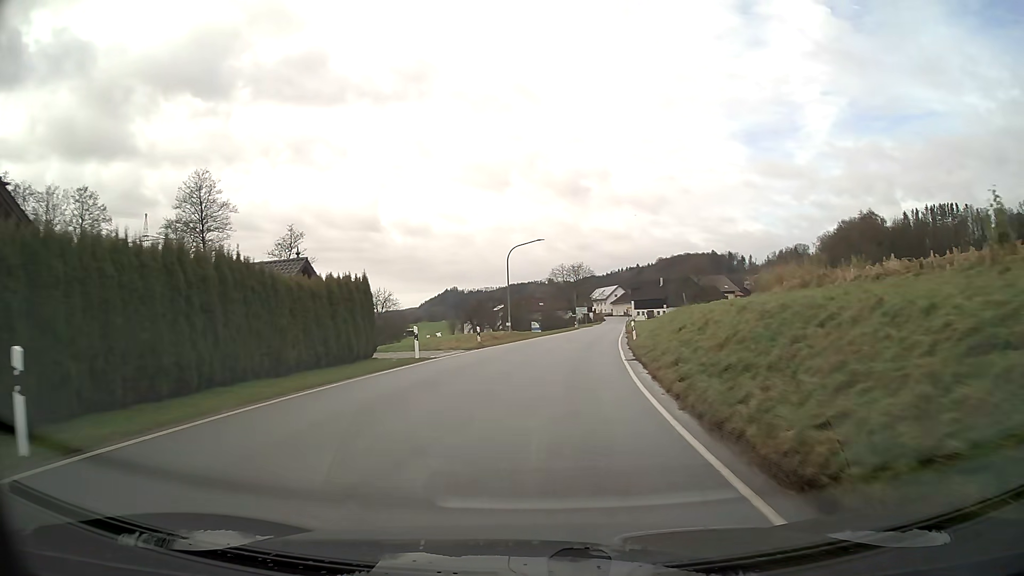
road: secondary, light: Day
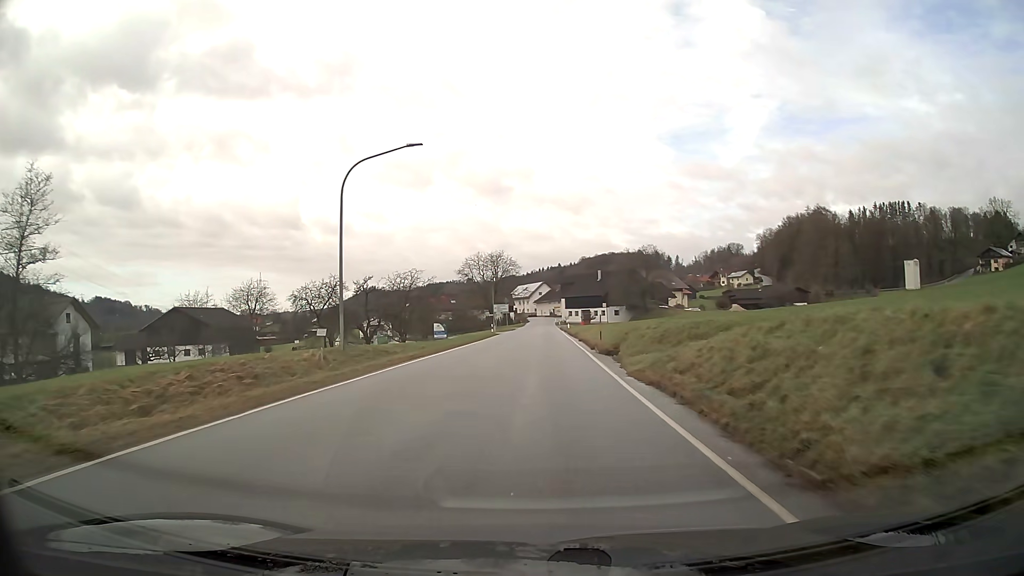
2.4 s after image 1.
(+1.8, +29.5) m; +6°
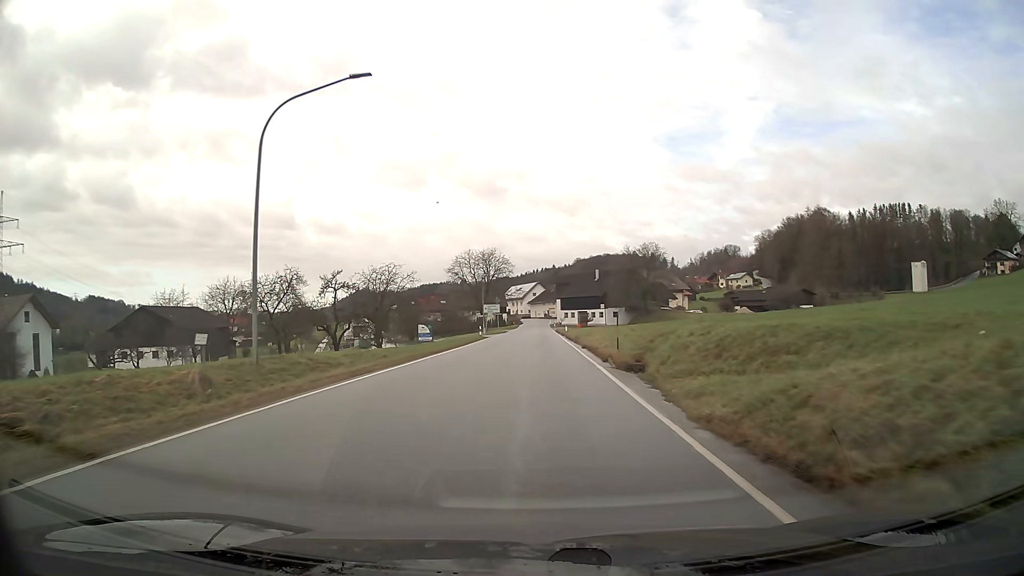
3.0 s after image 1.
(0.0, +7.3) m; +1°
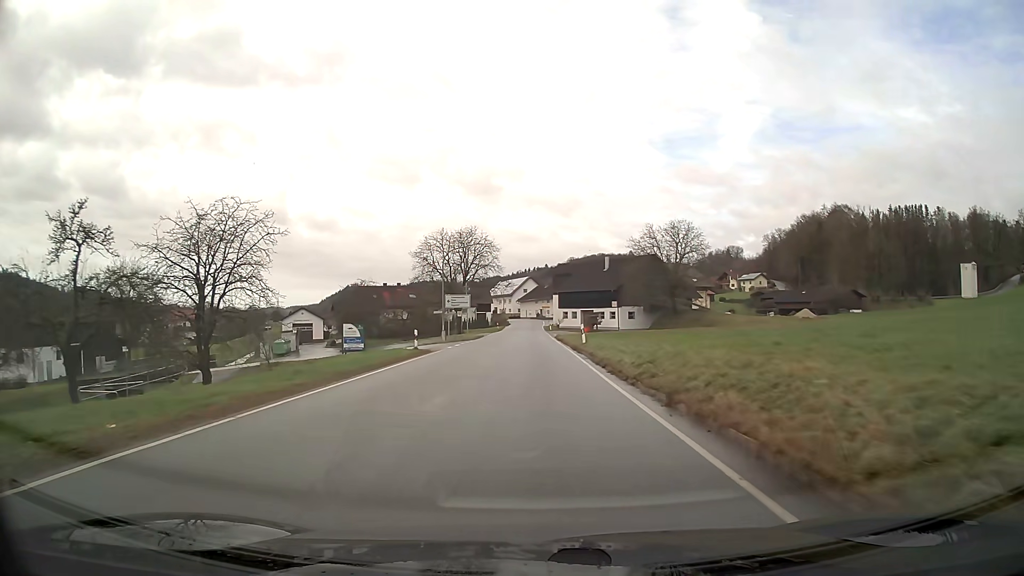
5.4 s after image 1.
(+0.2, +29.0) m; +1°
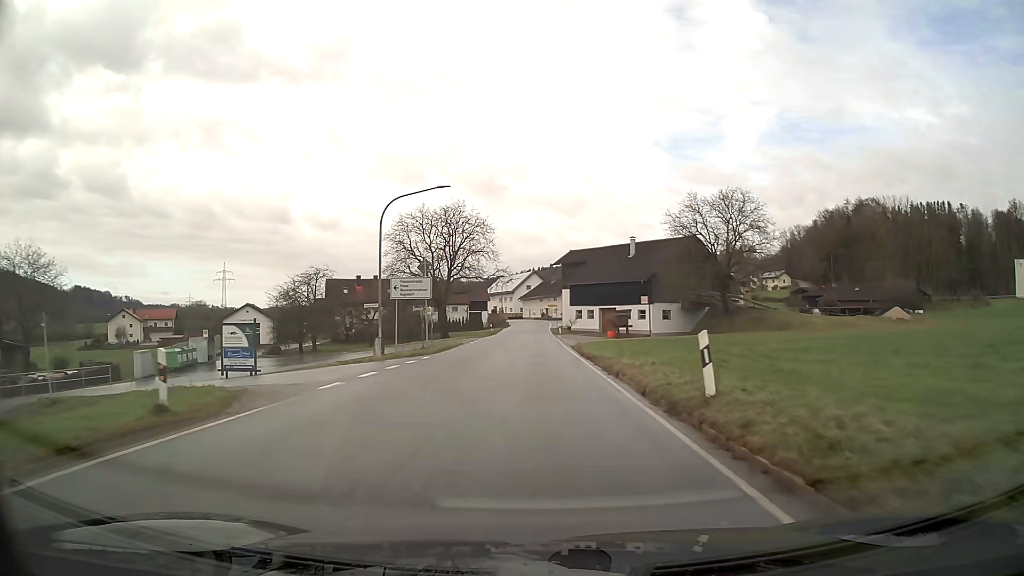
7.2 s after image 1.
(0.0, +21.7) m; 0°
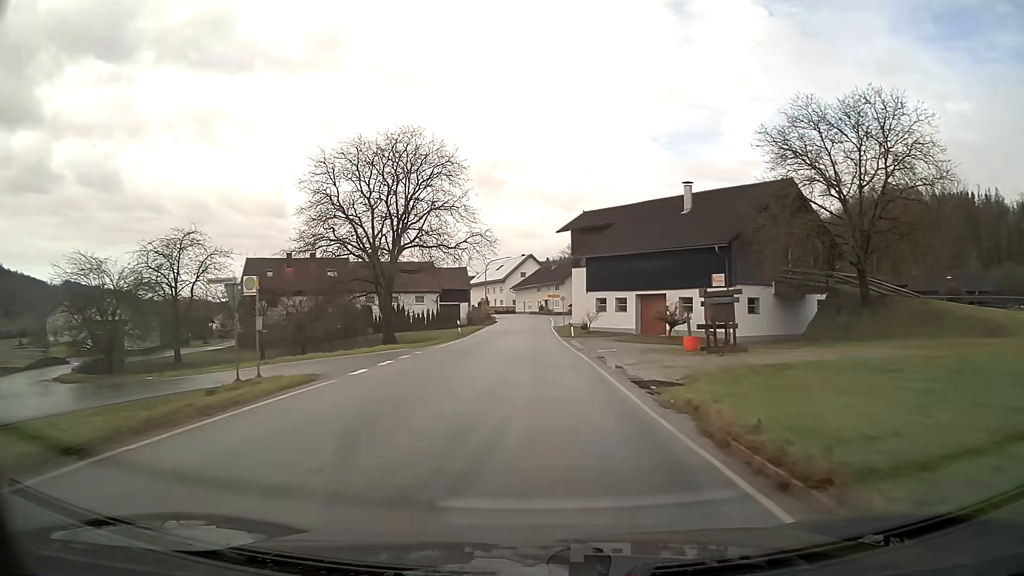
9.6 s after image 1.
(0.0, +28.8) m; 0°
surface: asphalt
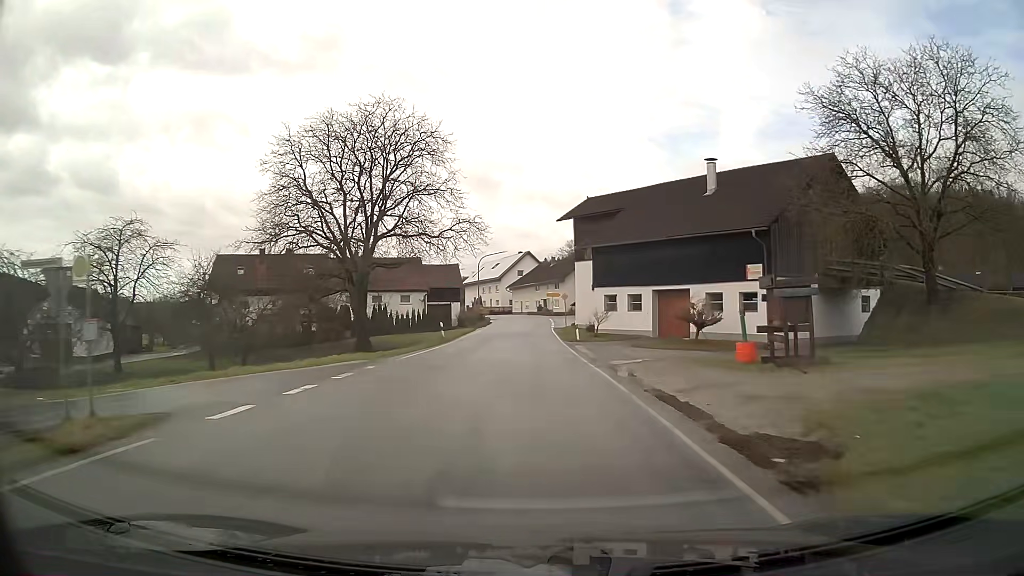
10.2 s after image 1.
(0.0, +7.2) m; 0°
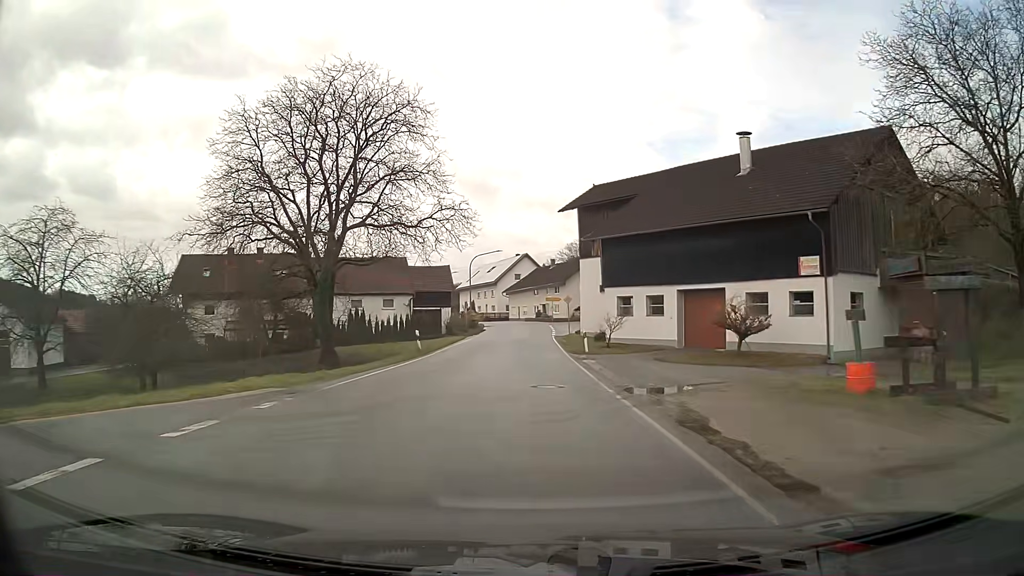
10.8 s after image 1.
(0.0, +7.2) m; 0°
(0, +10) (0, +20) (0, +30) (0, +40) (0, +50) (0, +60) (0, +70) (-2, +80) (-5, +89) (-8, +99) m
